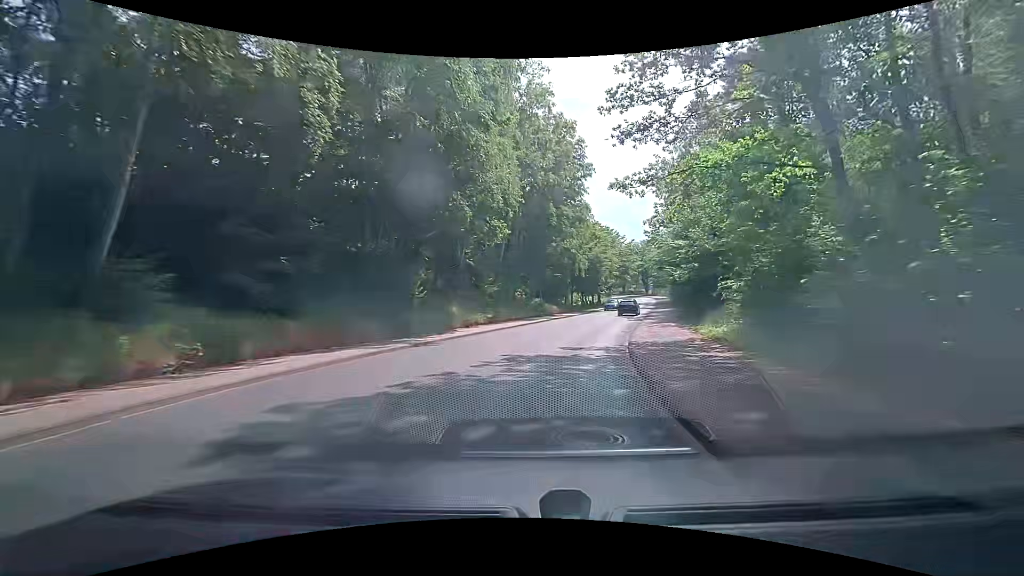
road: unclassified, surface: asphalt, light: Day
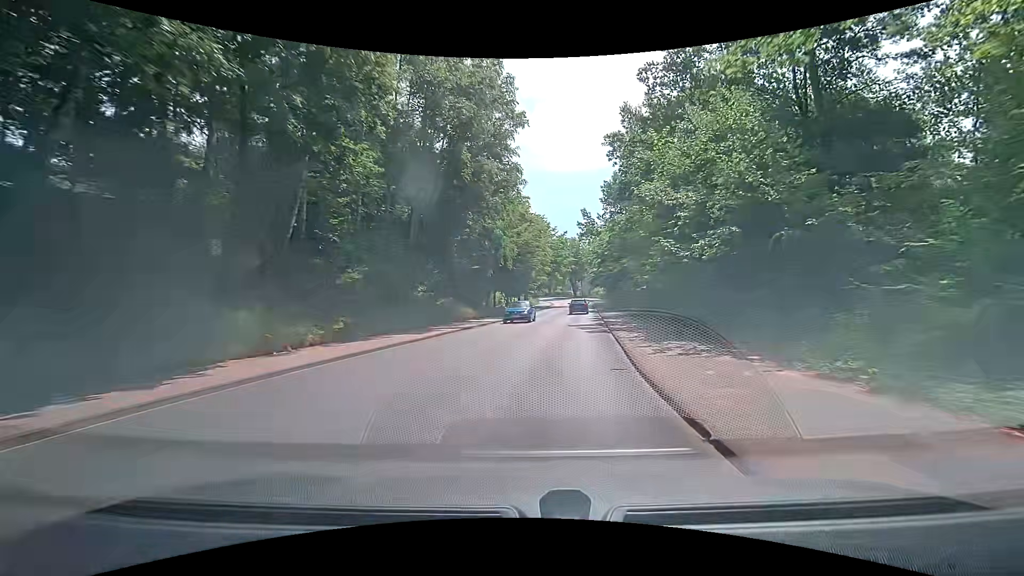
(+1.4, +14.9) m; +9°
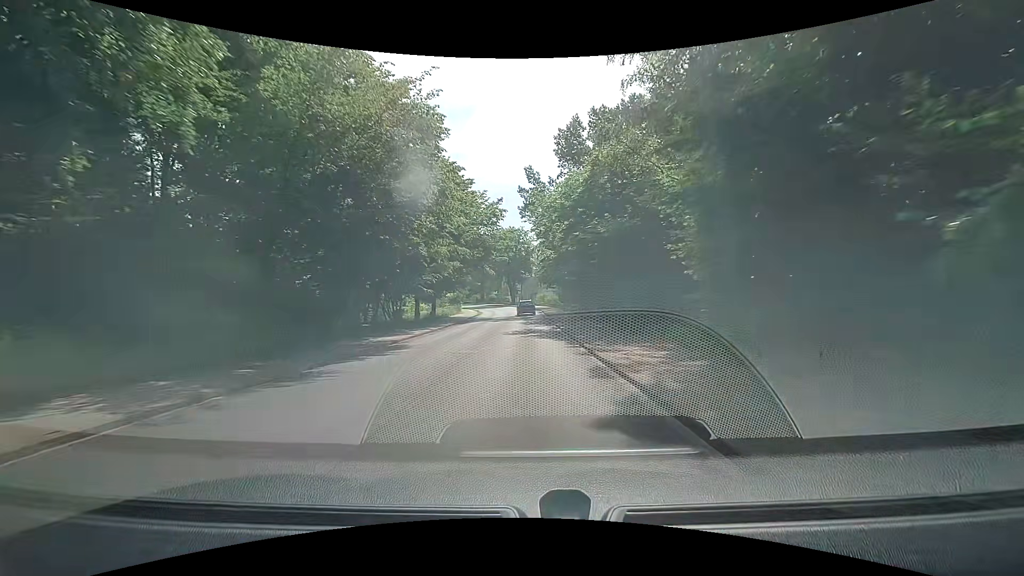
(+3.2, +30.2) m; +8°
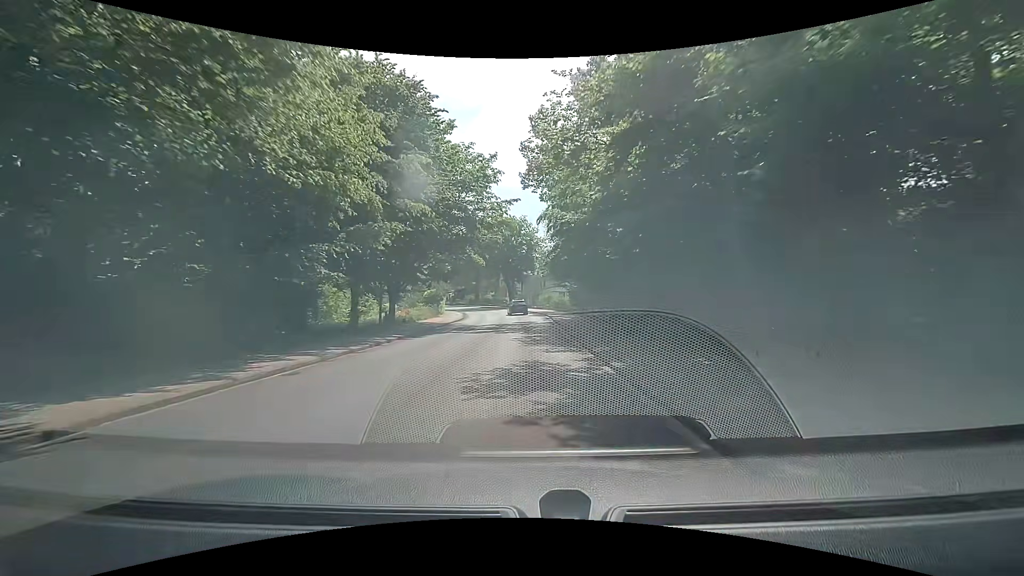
(0.0, +15.3) m; 0°
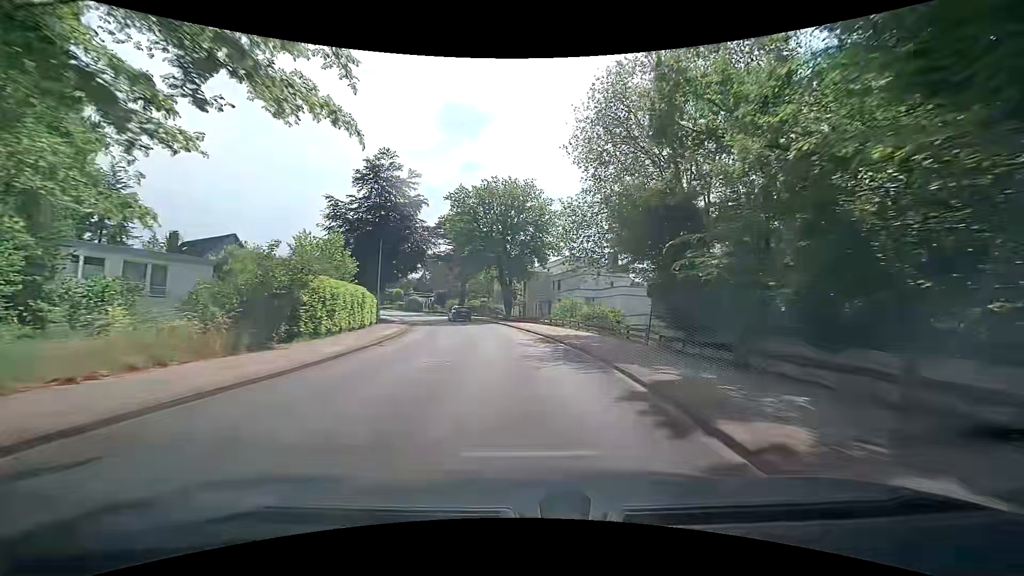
(0.0, +30.4) m; -1°
(0, +10) (0, +20) (-1, +30) (-3, +40) (-5, +50) (-8, +59) (-12, +68) (-16, +77) (-21, +86) (-26, +94) m
